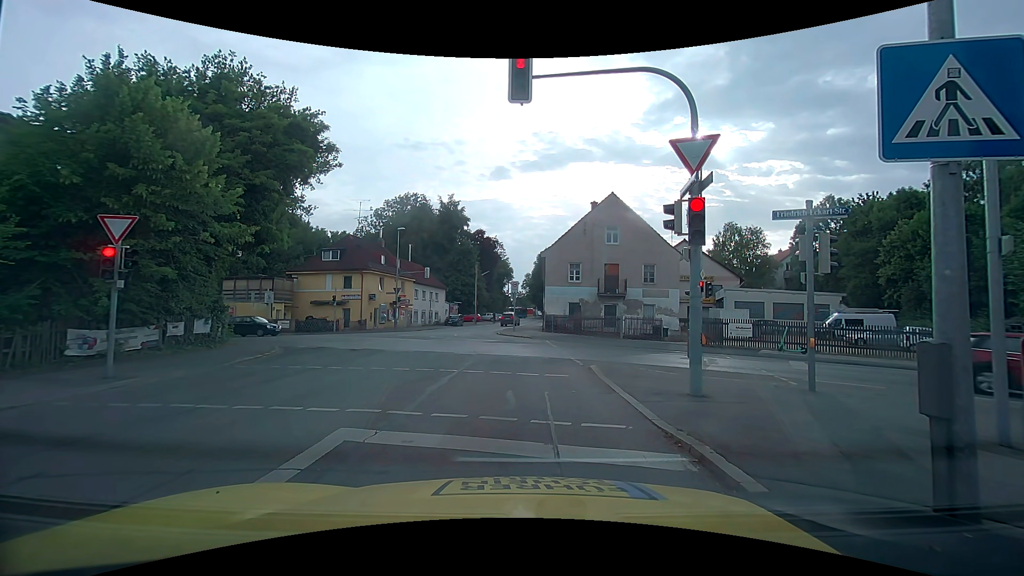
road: tertiary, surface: asphalt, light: Day
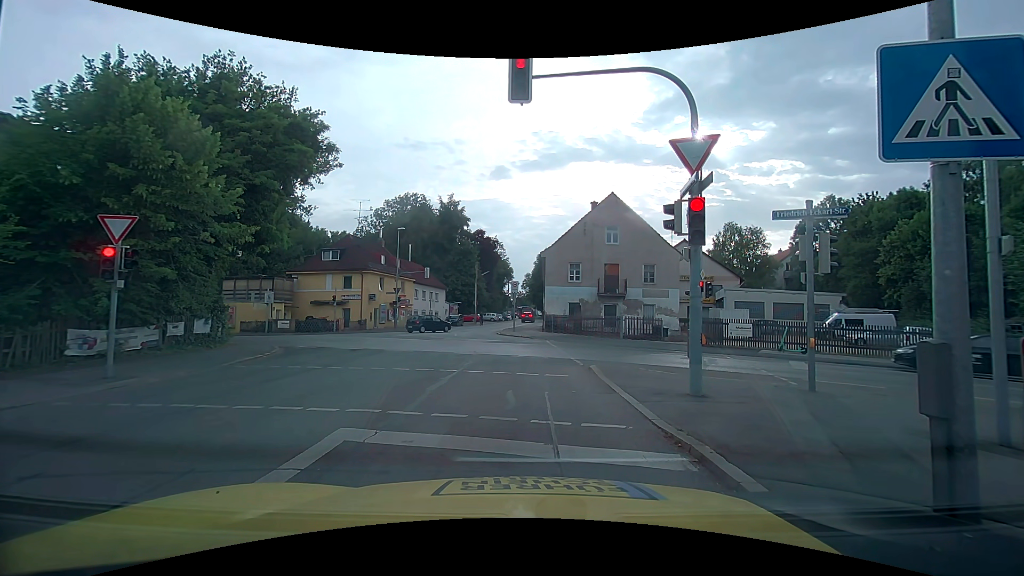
(0.0, 0.0) m; 0°
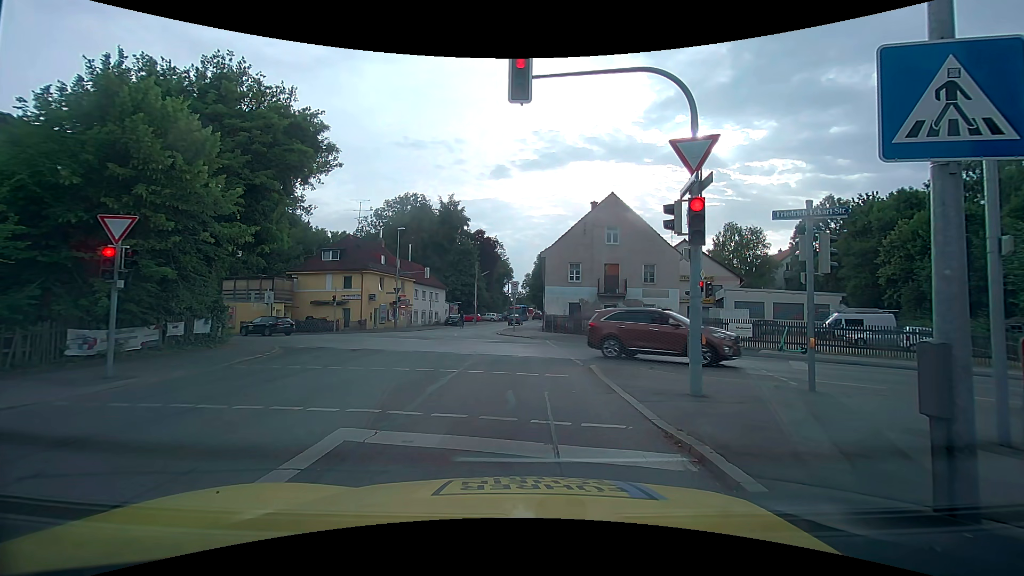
(0.0, 0.0) m; 0°
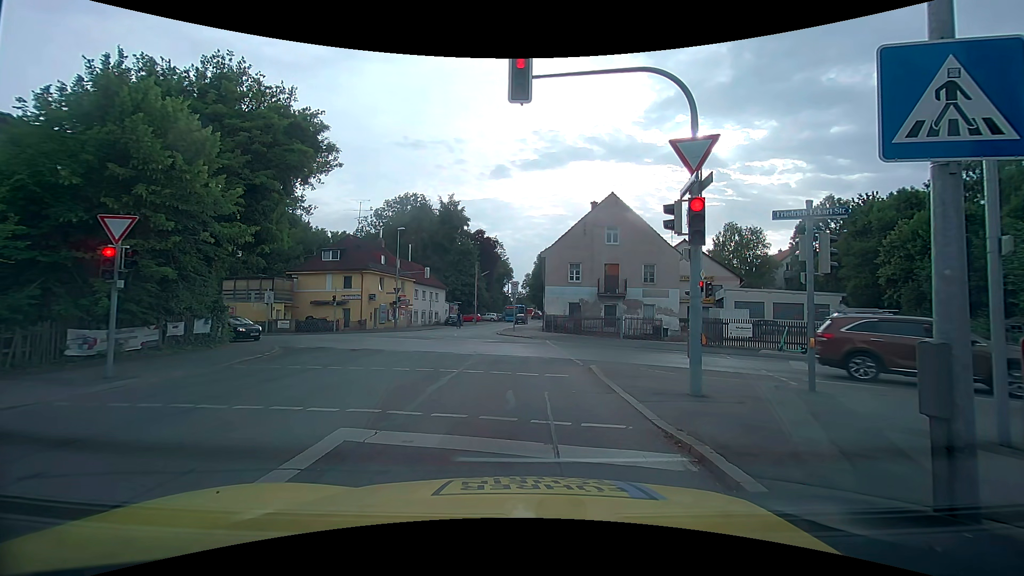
(0.0, 0.0) m; 0°
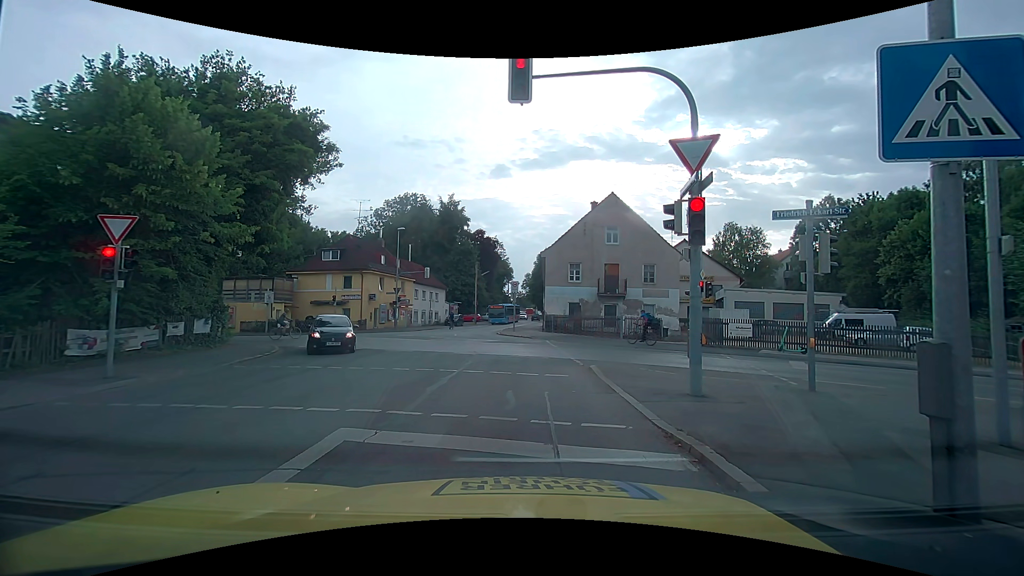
(0.0, 0.0) m; 0°
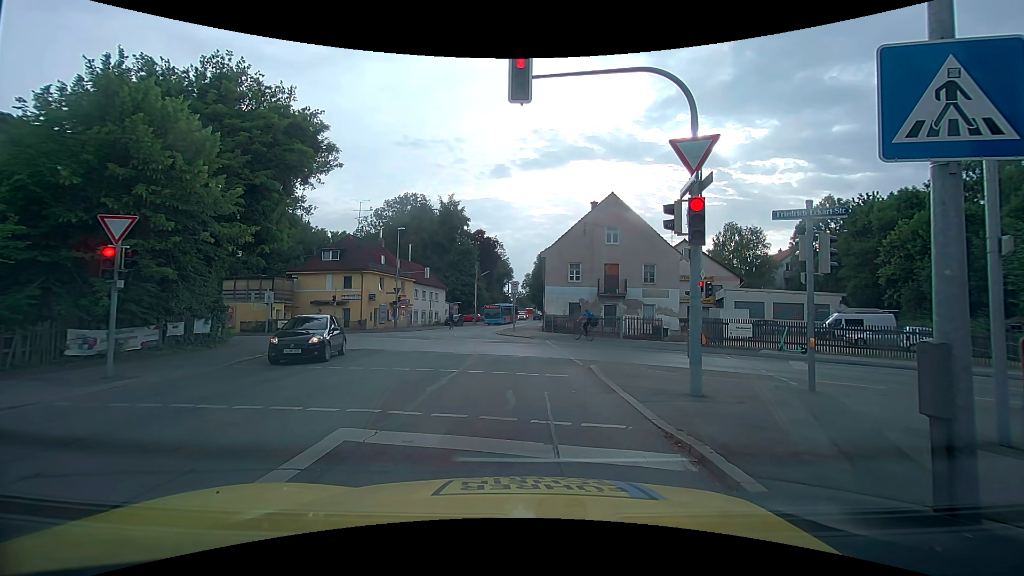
(0.0, 0.0) m; 0°
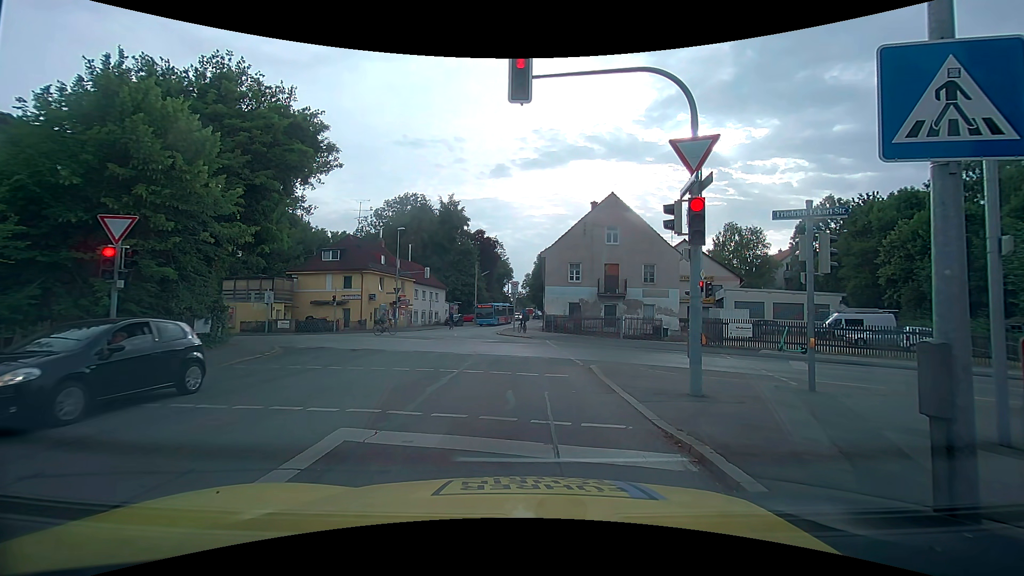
(0.0, 0.0) m; 0°
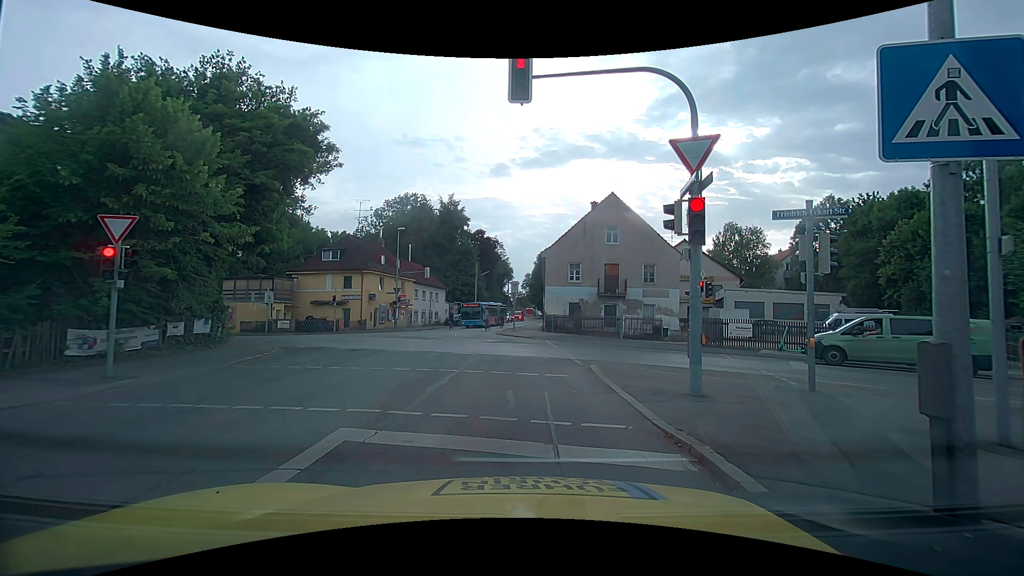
(0.0, 0.0) m; 0°
(0, +10) (0, +20) (-1, +30) (-2, +40) (-2, +50) (-1, +60) (+1, +70) (+2, +79) (+4, +89) (+5, +99) m
